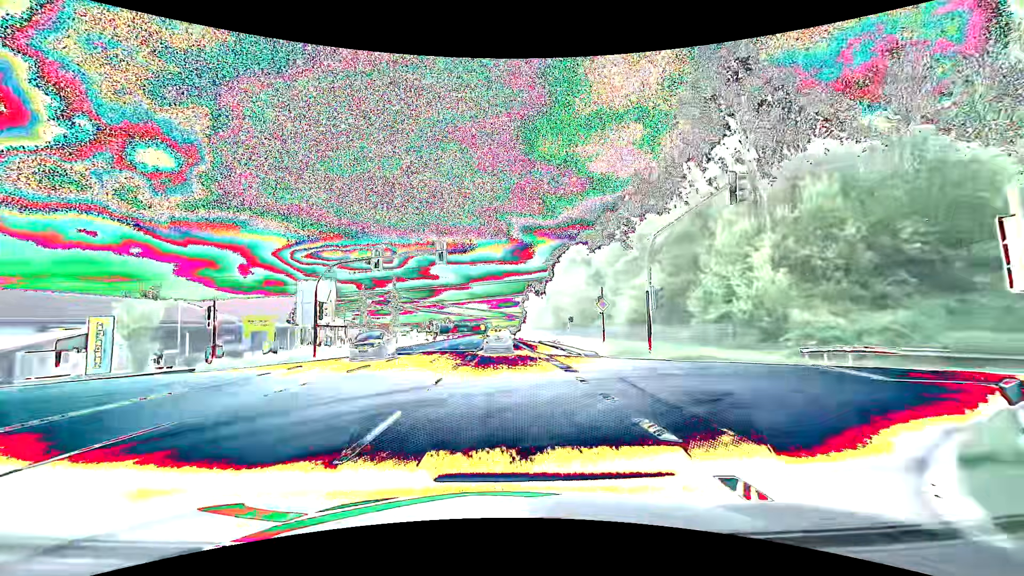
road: primary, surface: asphalt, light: Day
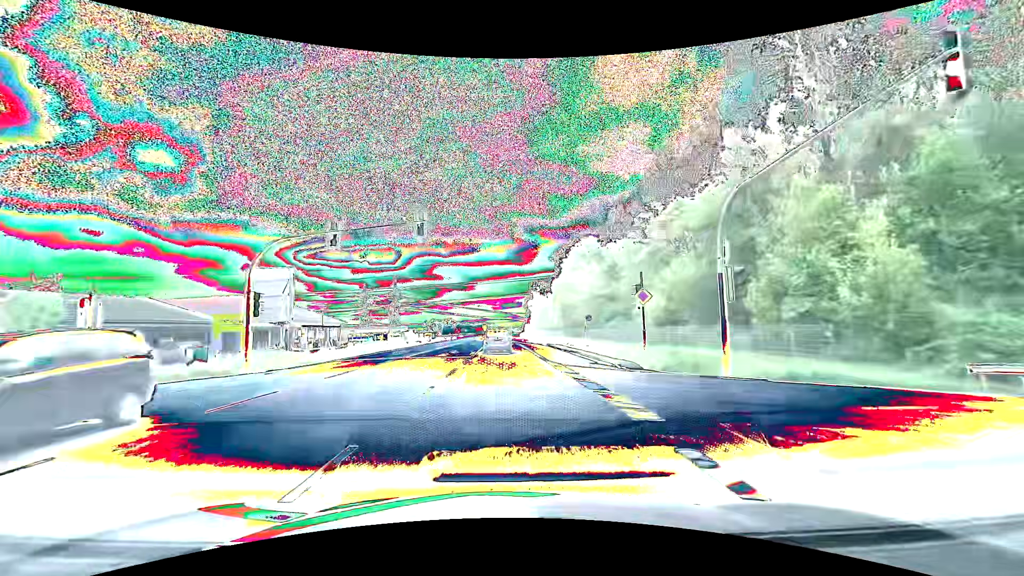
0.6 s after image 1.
(-0.1, +8.3) m; -1°
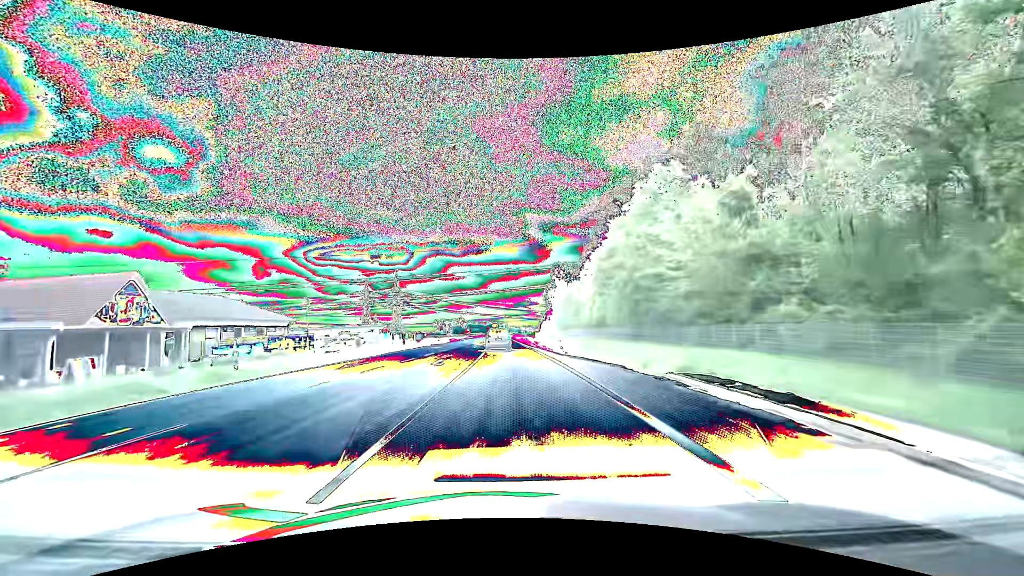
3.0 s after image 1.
(-0.4, +35.4) m; -1°
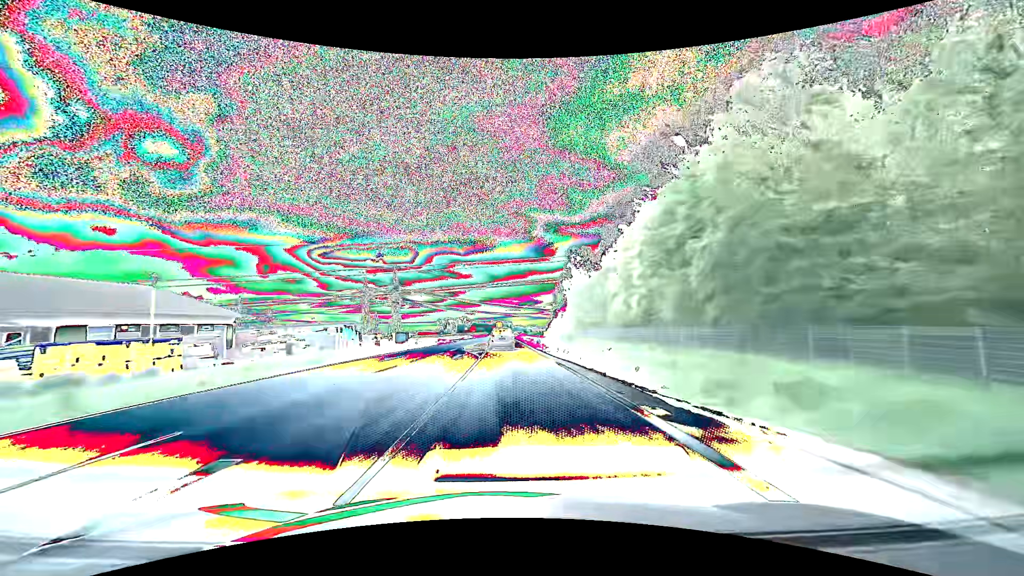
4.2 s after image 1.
(-0.1, +19.0) m; 0°
(0, +10) (0, +20) (0, +30) (-1, +40) (-1, +50) (-1, +60) (-1, +70) (-1, +80) (-1, +90) (-1, +100) m
